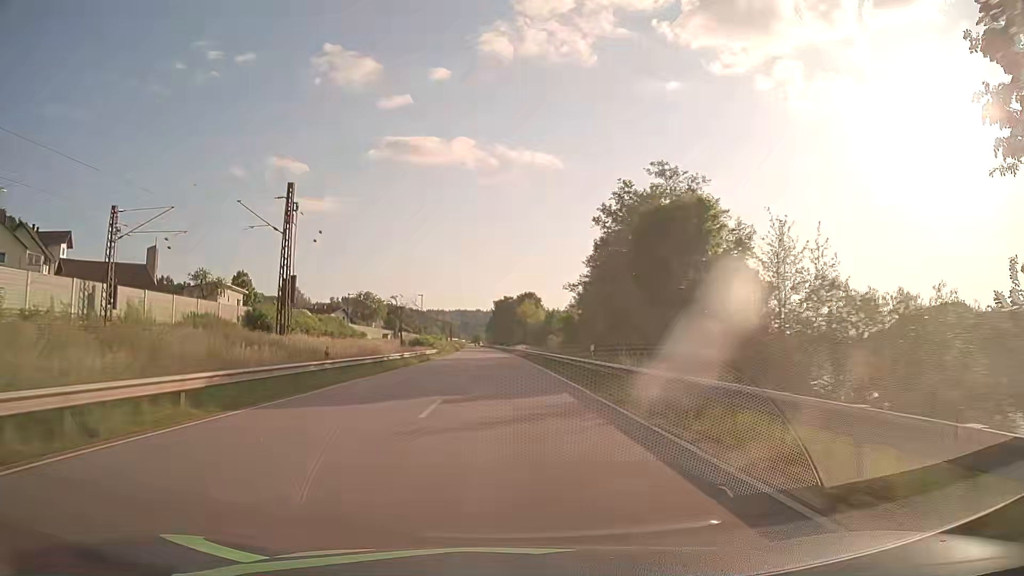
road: primary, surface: asphalt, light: Day
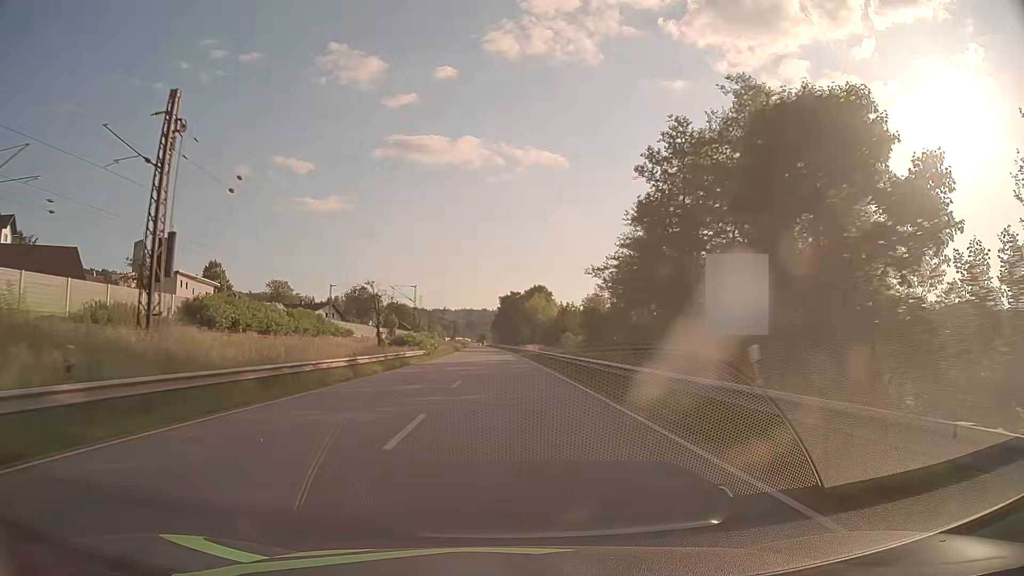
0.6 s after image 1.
(-0.1, +15.9) m; -1°
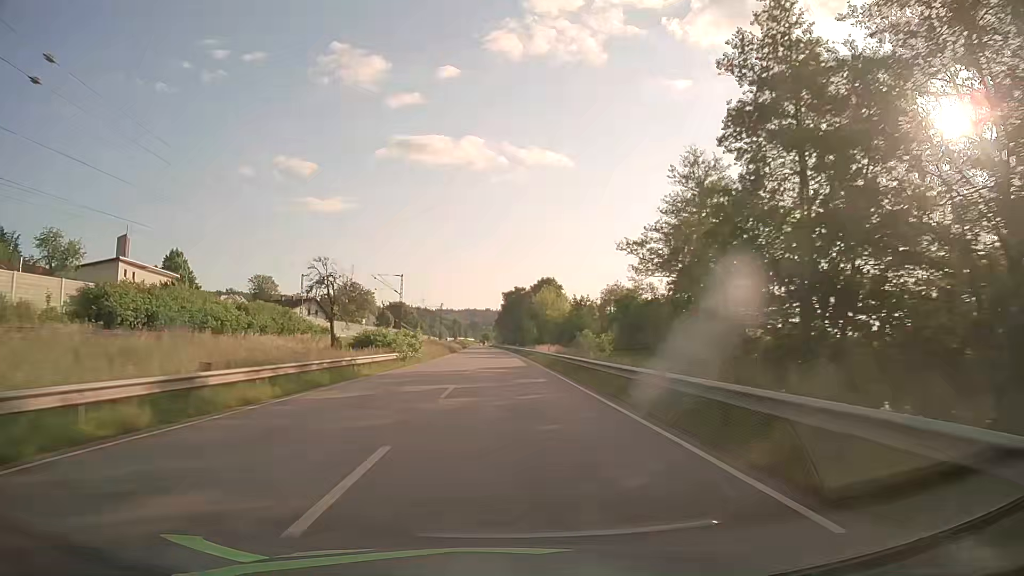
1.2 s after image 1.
(0.0, +15.9) m; 0°
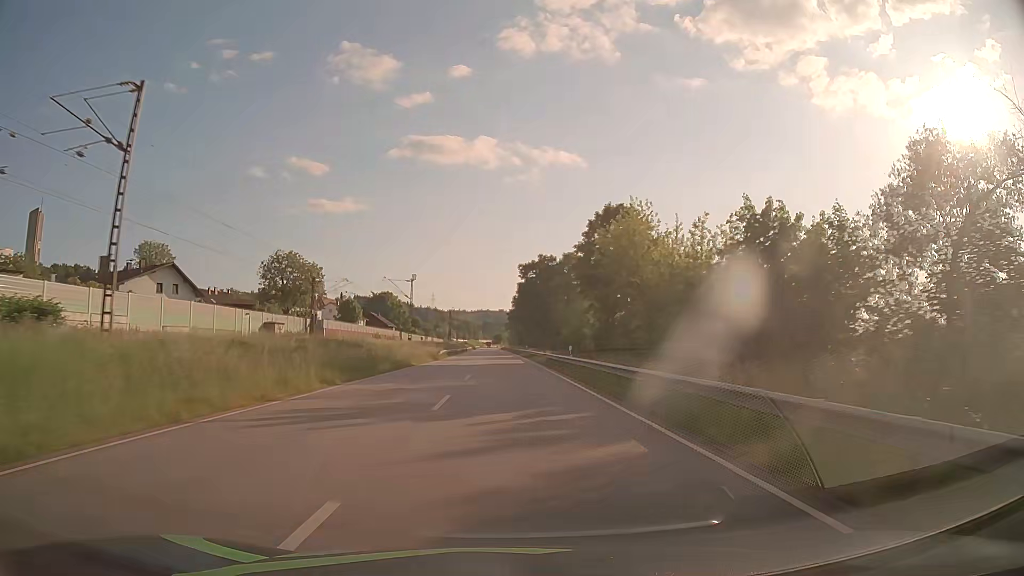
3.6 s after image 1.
(-0.8, +63.4) m; -1°
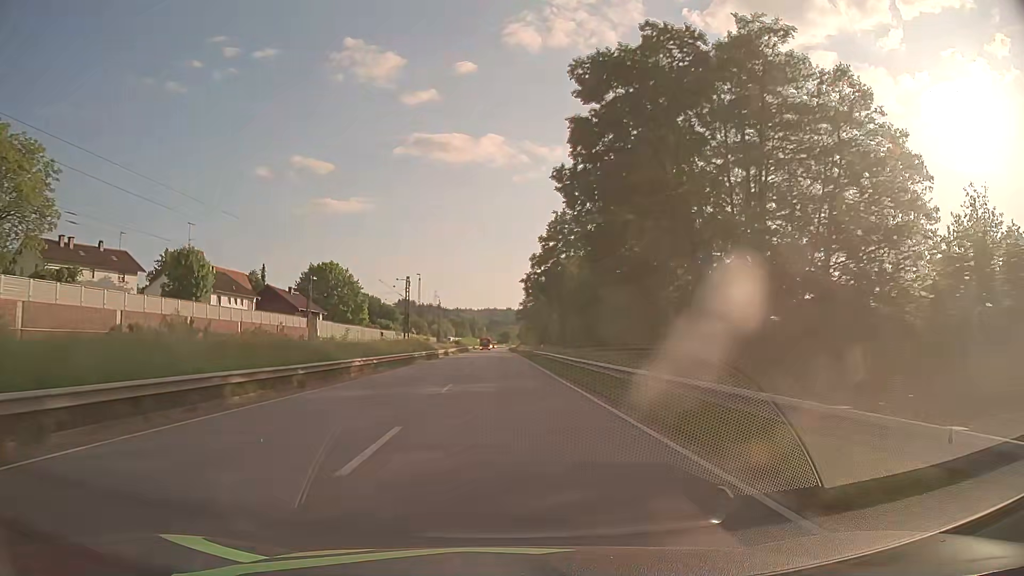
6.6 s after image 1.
(-0.7, +79.2) m; -1°
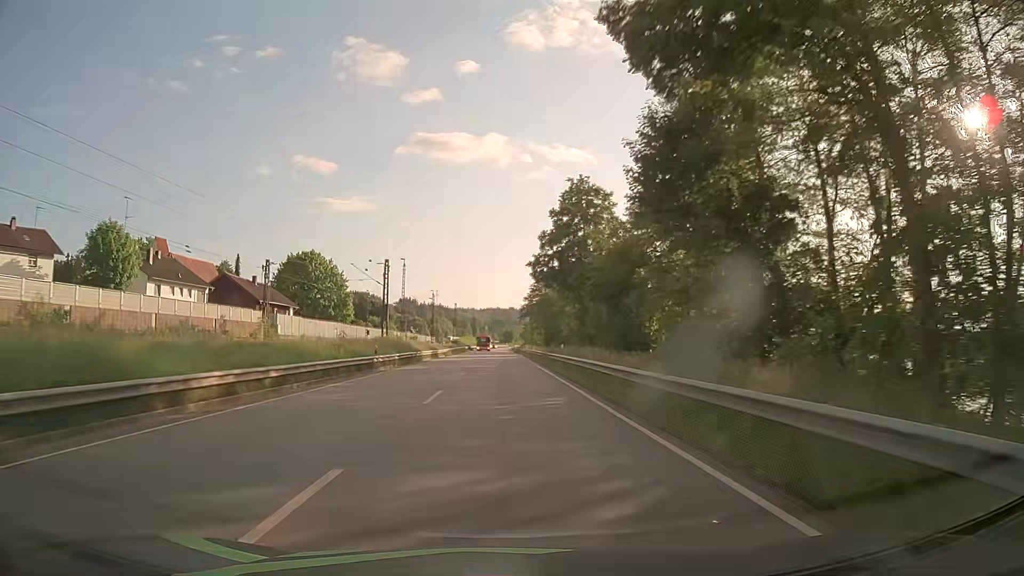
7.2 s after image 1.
(0.0, +15.8) m; 0°
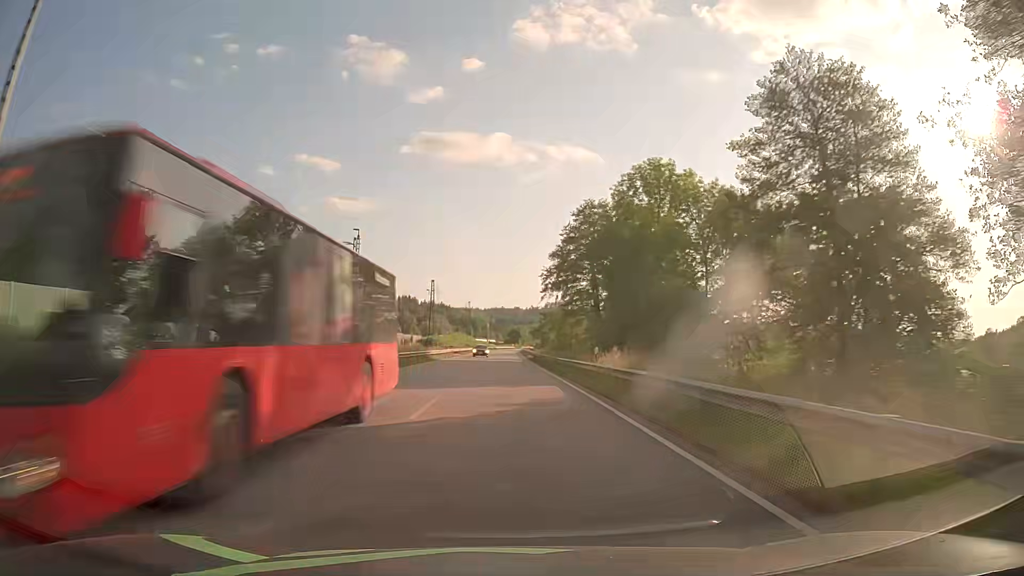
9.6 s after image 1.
(-0.3, +63.3) m; 0°
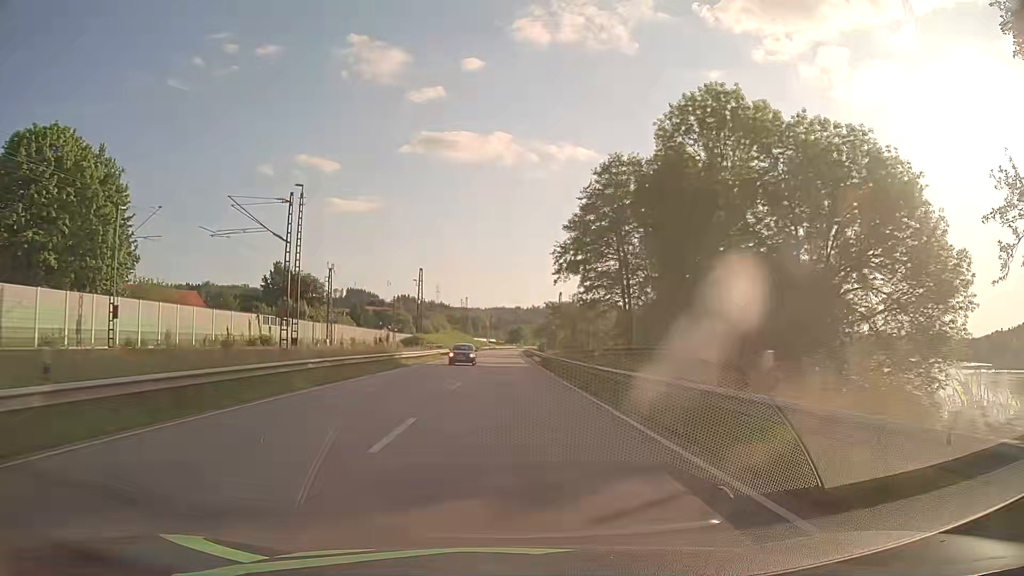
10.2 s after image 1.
(0.0, +15.8) m; 0°
(0, +10) (0, +20) (0, +30) (0, +40) (0, +50) (0, +60) (0, +70) (0, +80) (0, +90) (0, +100) m
